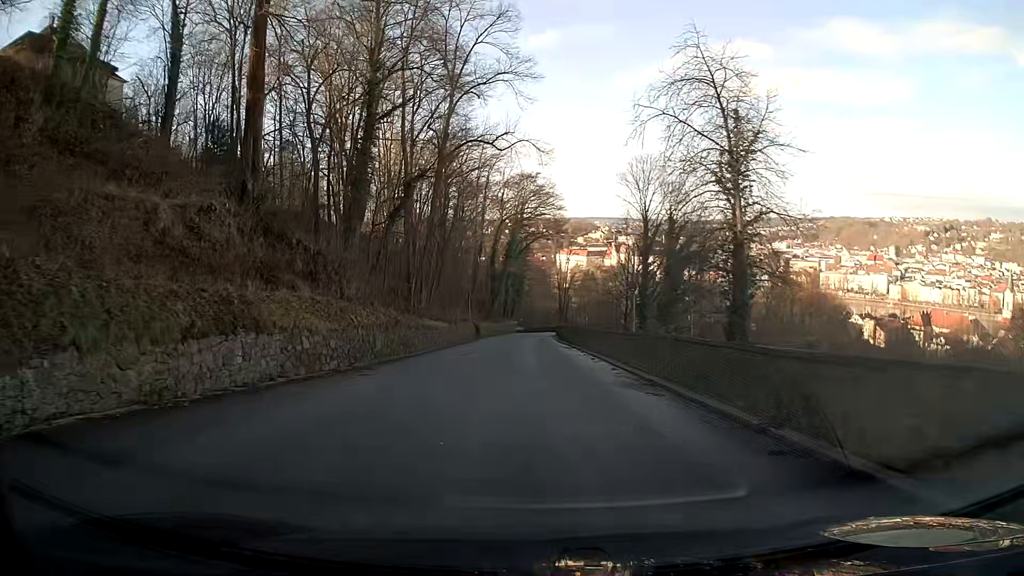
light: Day
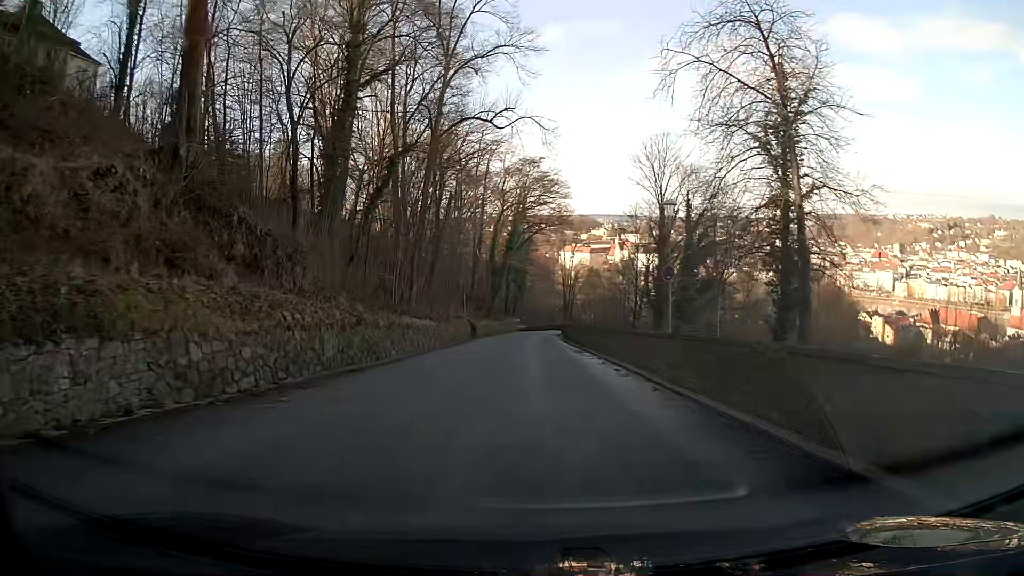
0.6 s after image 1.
(0.0, +5.8) m; 0°
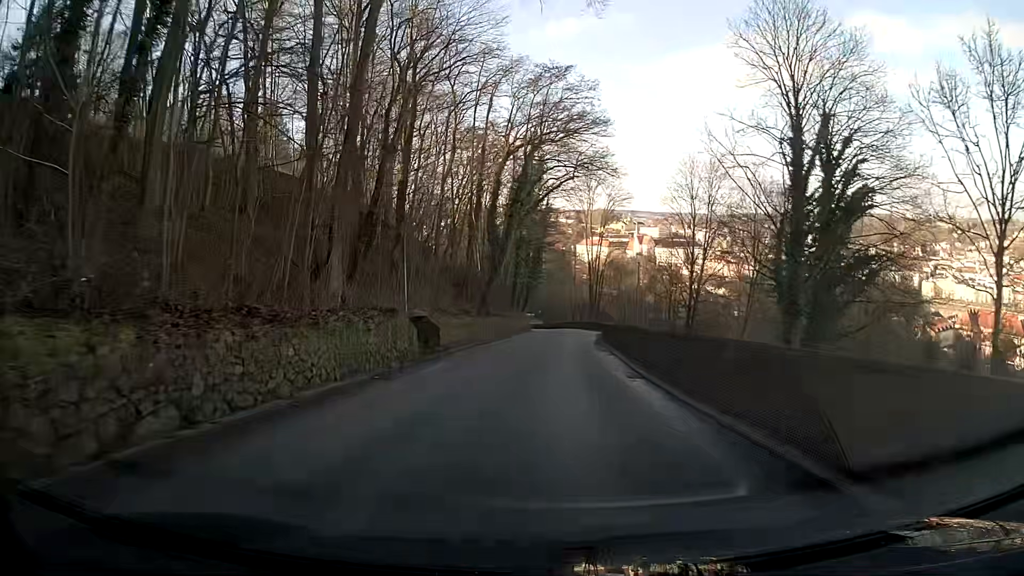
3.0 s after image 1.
(0.0, +24.1) m; 0°
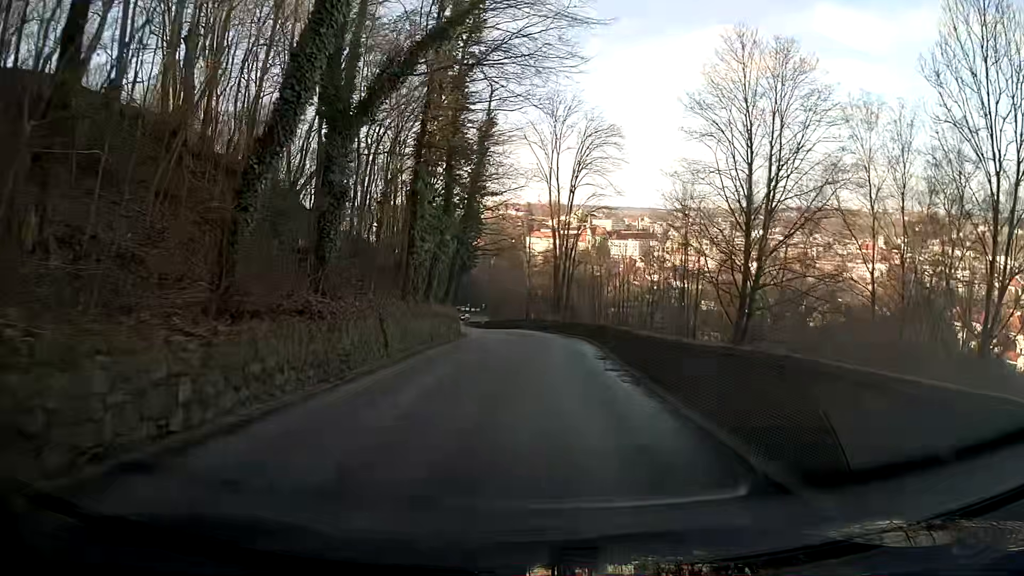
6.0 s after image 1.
(+1.3, +30.6) m; +5°
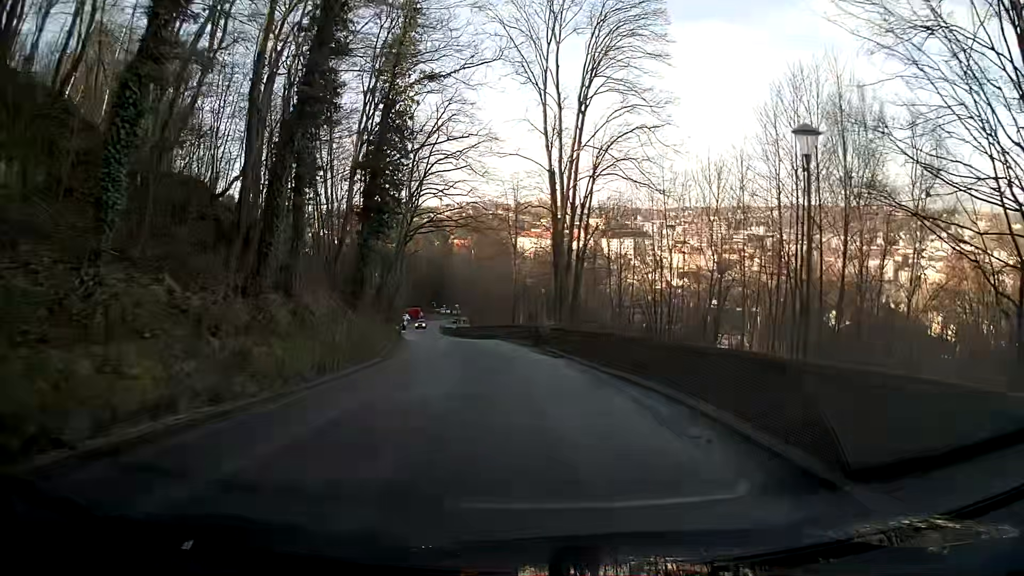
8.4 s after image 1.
(+0.1, +25.1) m; -1°
